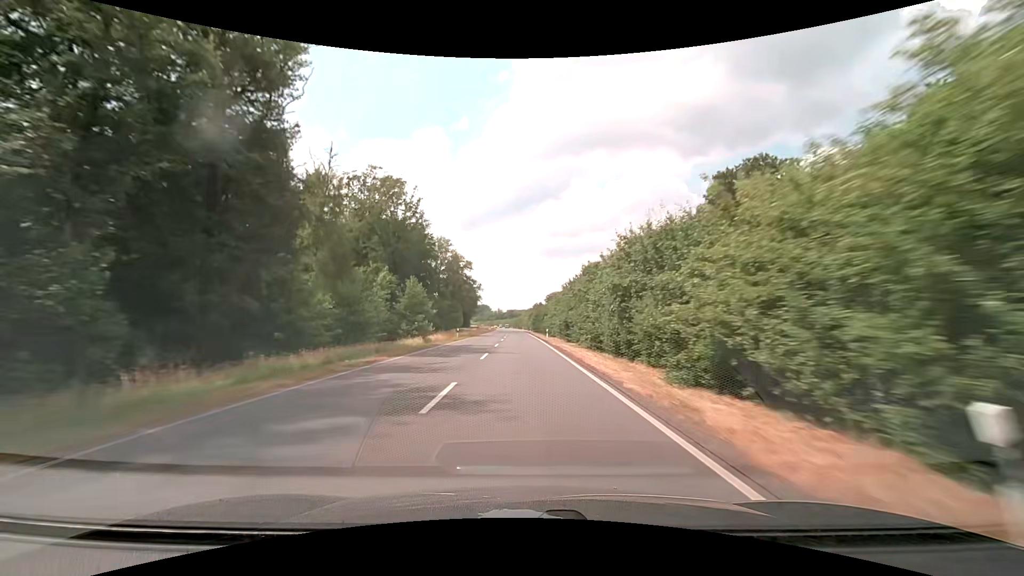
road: secondary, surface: asphalt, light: Day
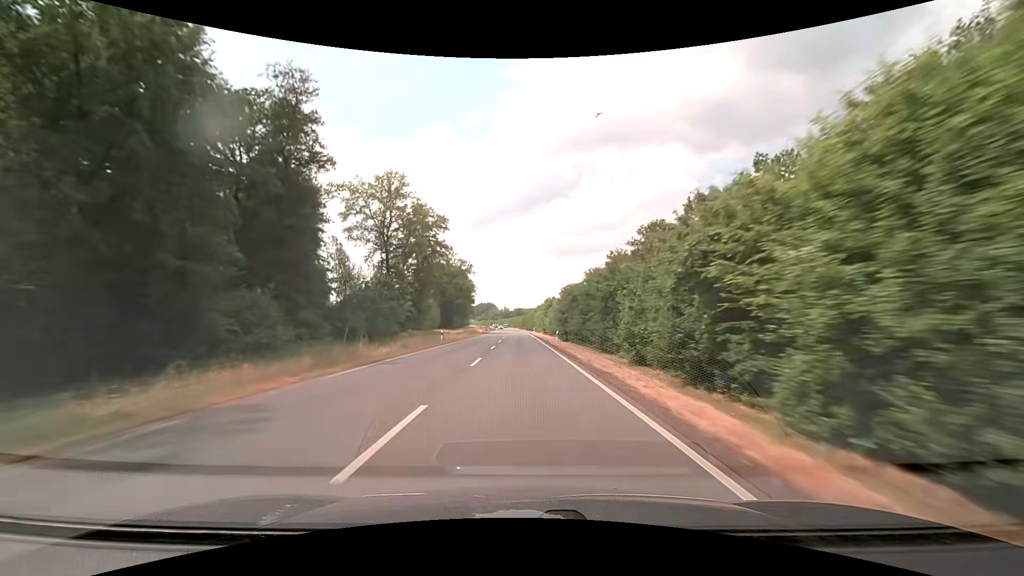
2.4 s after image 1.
(-0.3, +63.1) m; -1°
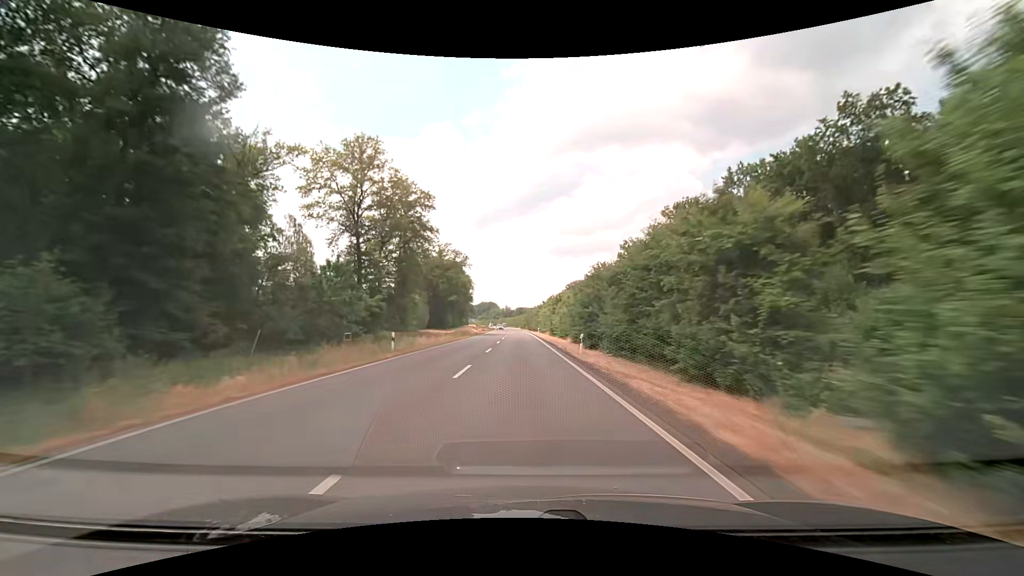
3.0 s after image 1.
(-0.1, +15.8) m; 0°
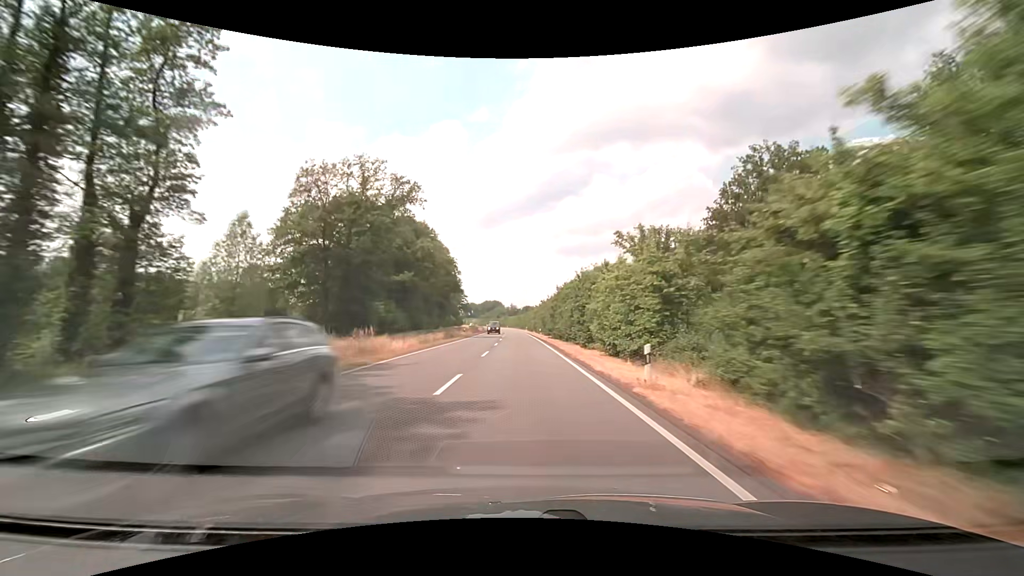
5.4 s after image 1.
(-0.3, +63.2) m; -1°
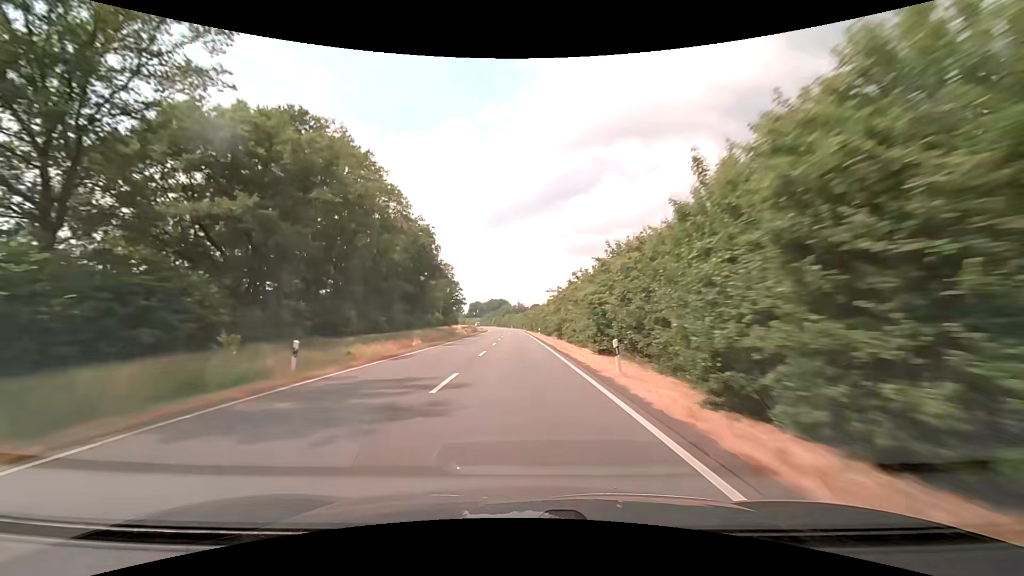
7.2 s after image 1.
(-0.3, +47.4) m; -1°
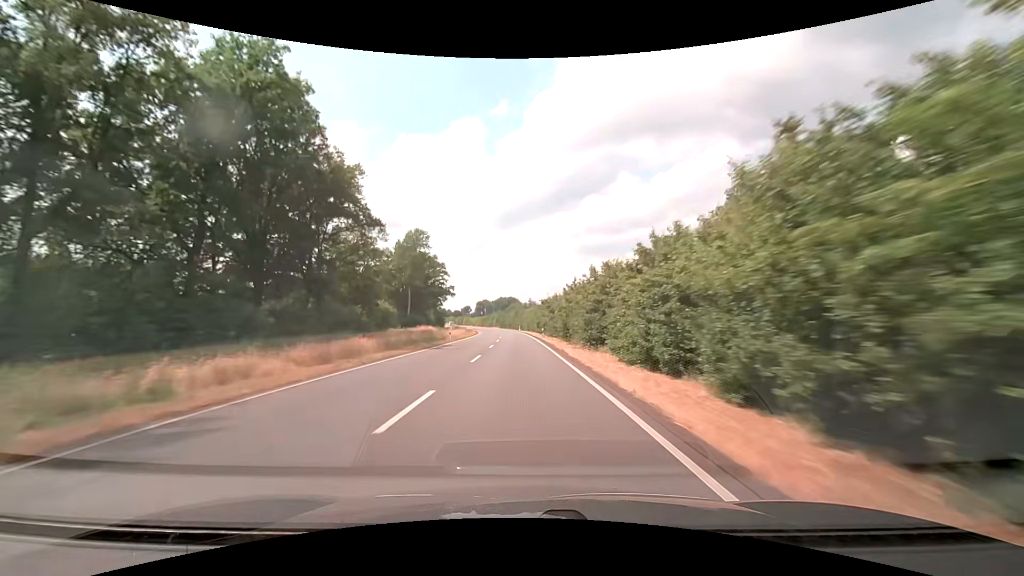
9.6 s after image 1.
(-1.0, +63.1) m; -1°
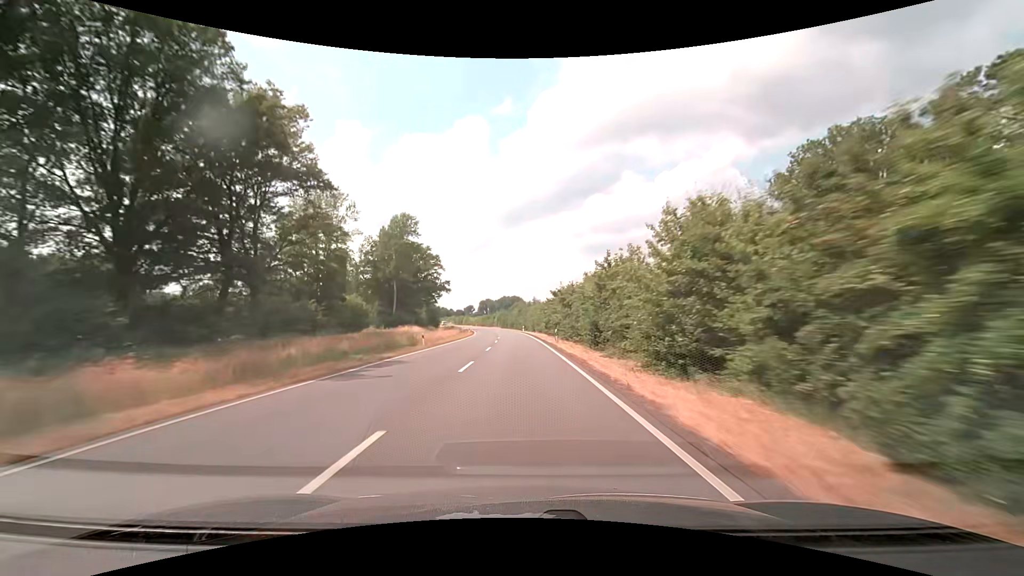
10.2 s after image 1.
(-0.1, +15.8) m; 0°
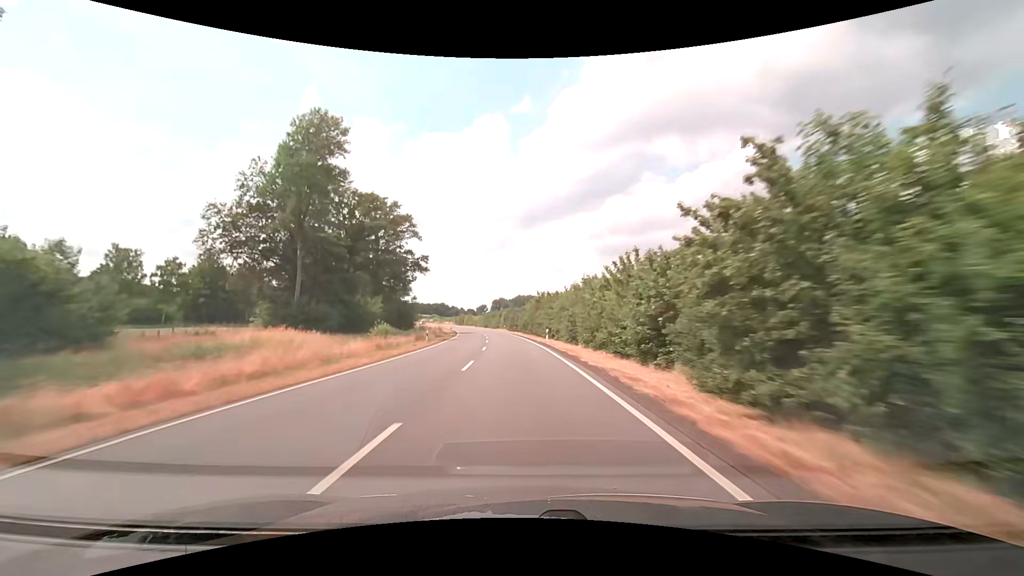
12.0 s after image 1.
(-0.6, +47.4) m; -2°
(0, +10) (0, +20) (0, +30) (-1, +40) (-2, +50) (-2, +60) (-3, +70) (-5, +80) (-6, +90) (-7, +100) m
